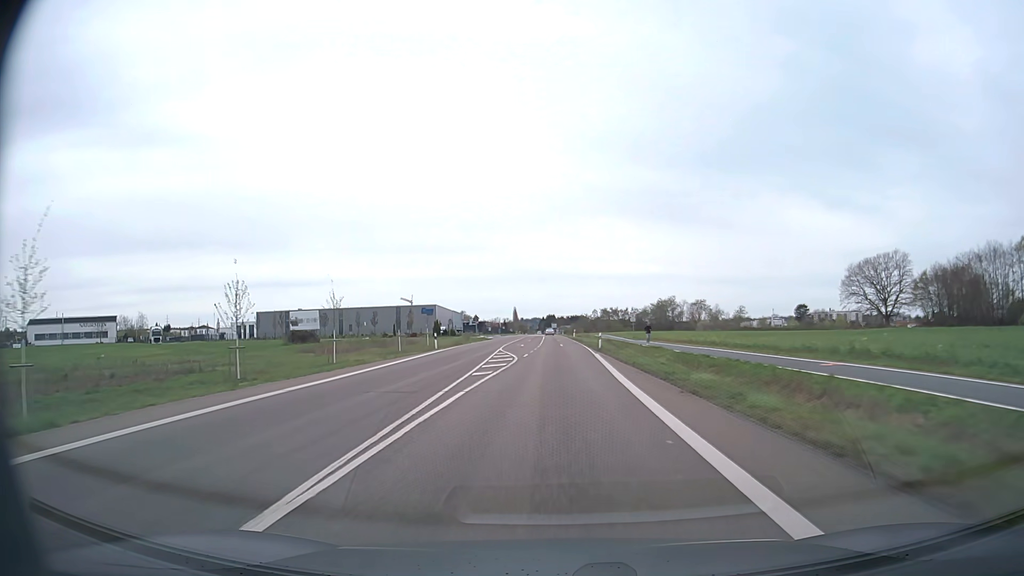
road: secondary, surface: asphalt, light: Day
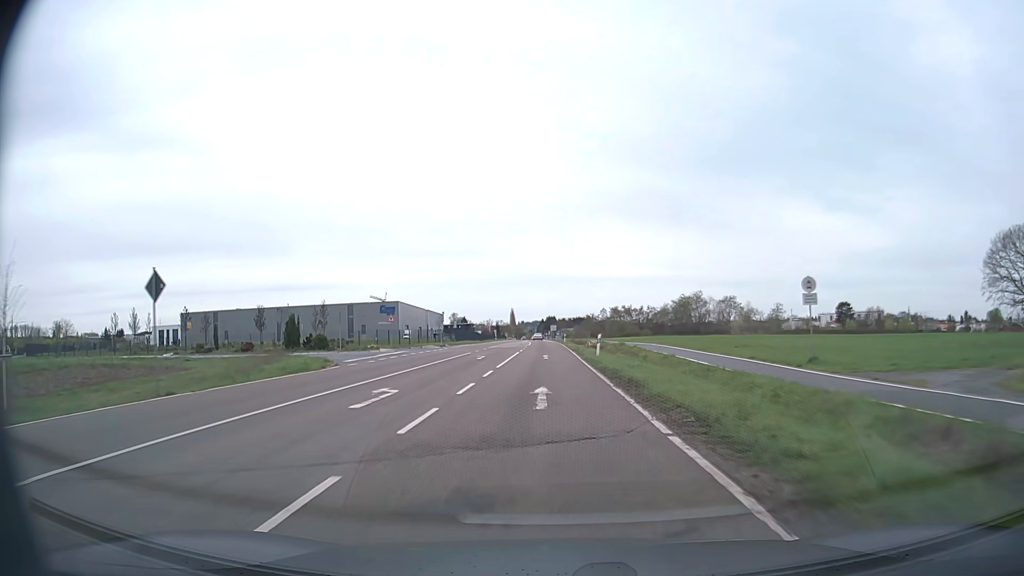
(+0.9, +63.5) m; 0°
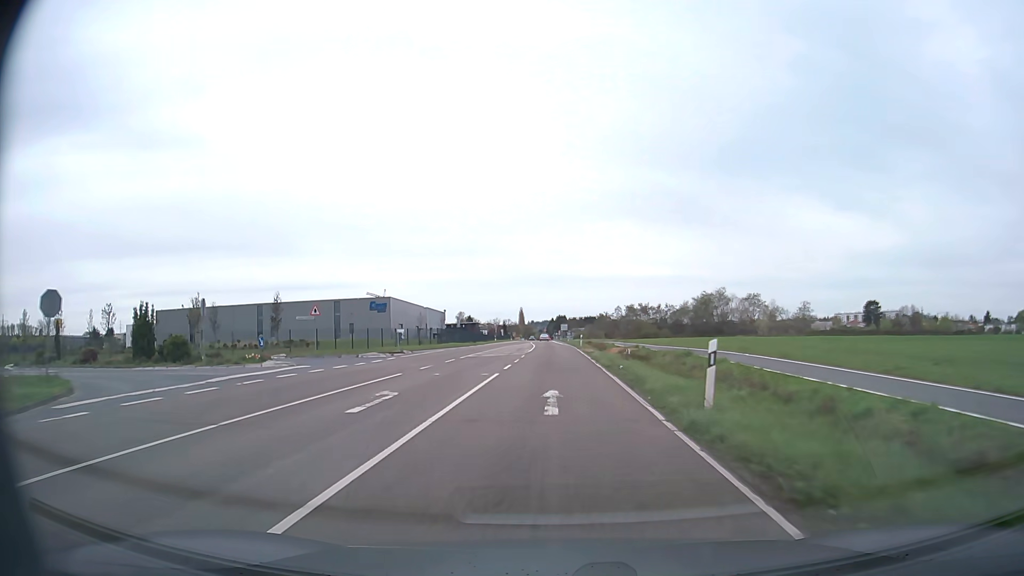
(-0.2, +22.4) m; -1°
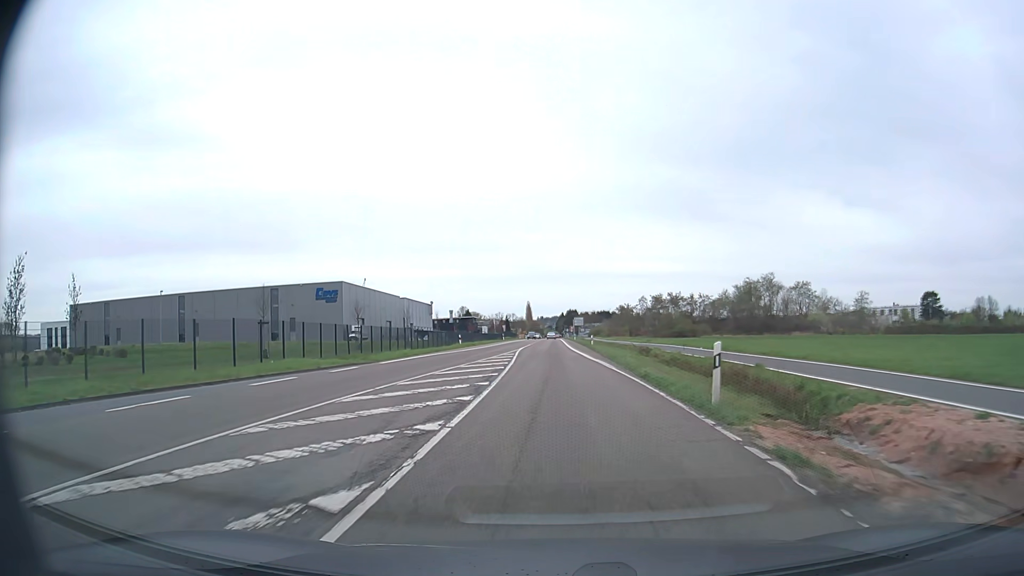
(-0.2, +49.0) m; -1°
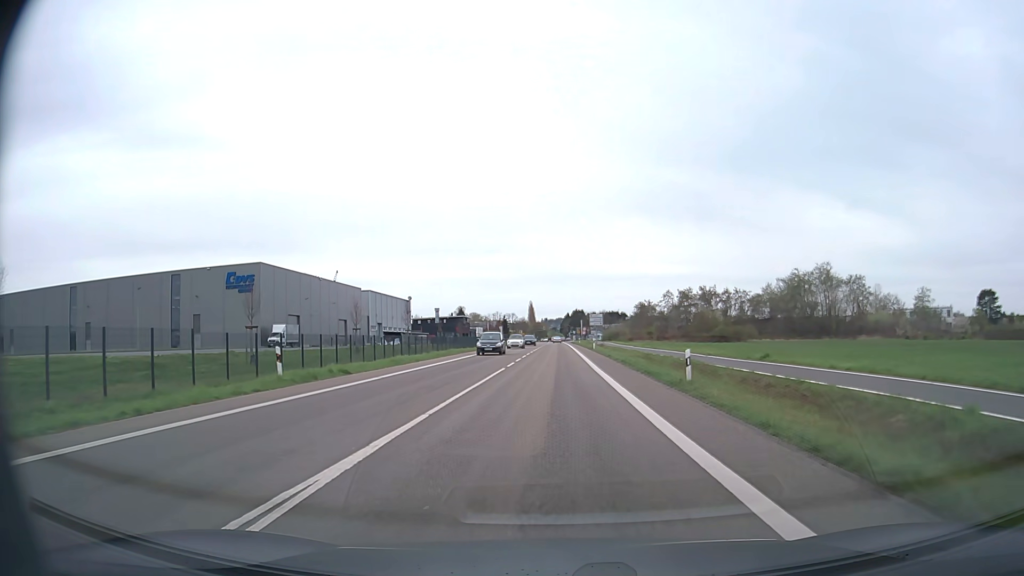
(-0.3, +41.8) m; 0°
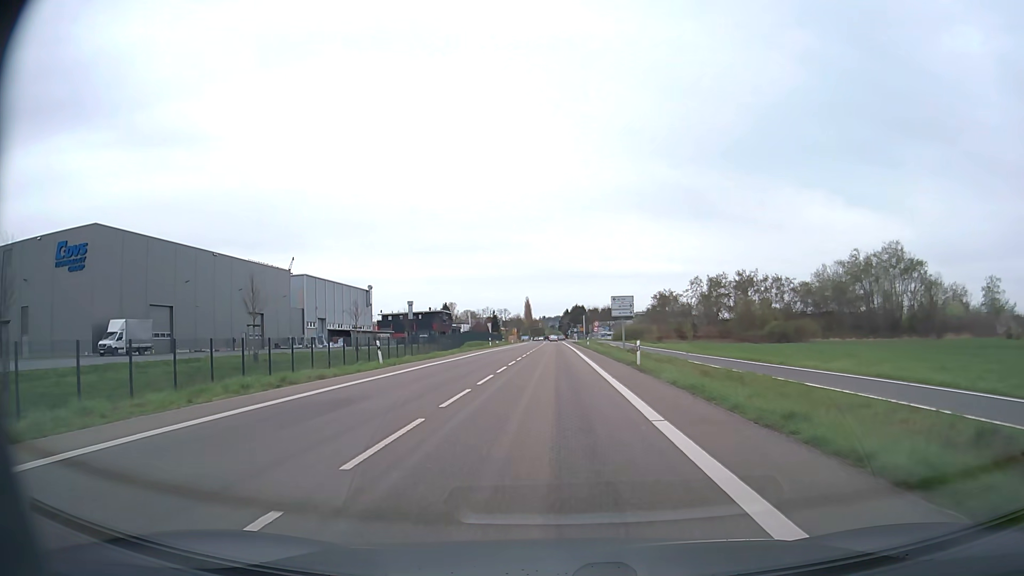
(+0.2, +39.0) m; 0°
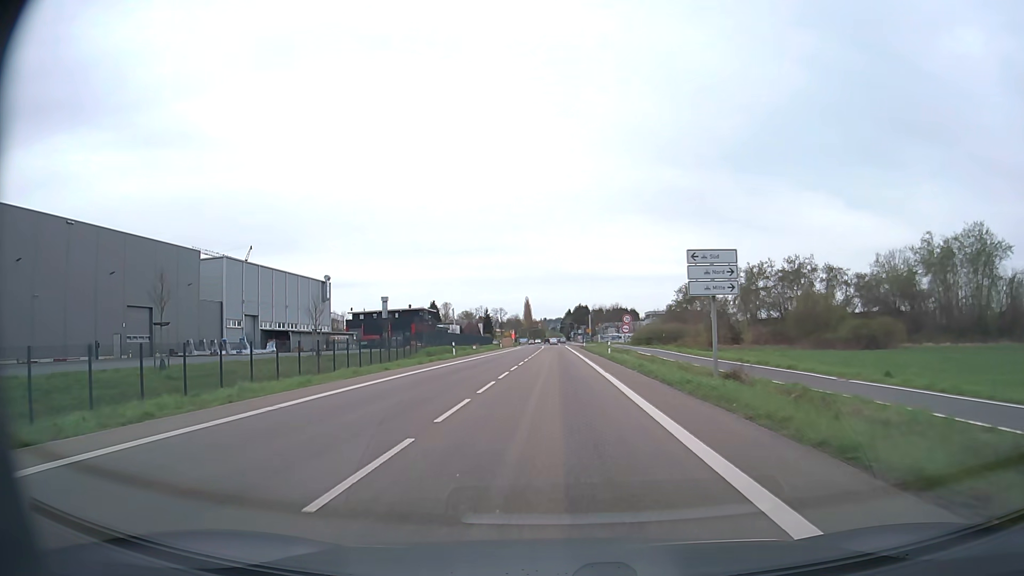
(-0.1, +30.1) m; 0°
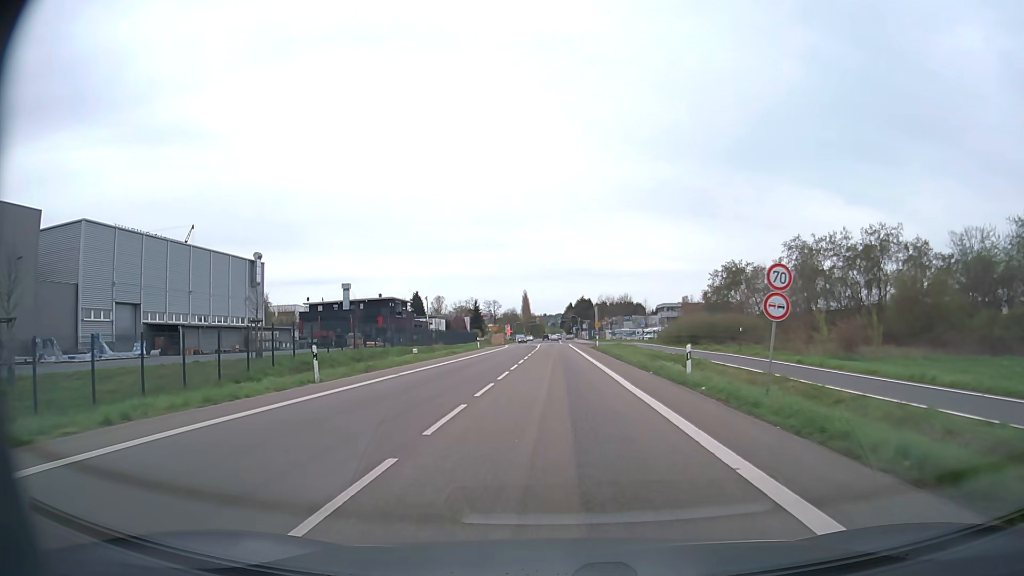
(0.0, +30.2) m; 0°
(0, +10) (0, +20) (0, +30) (0, +40) (0, +50) (0, +60) (0, +70) (0, +80) (+1, +90) (+1, +100) m
